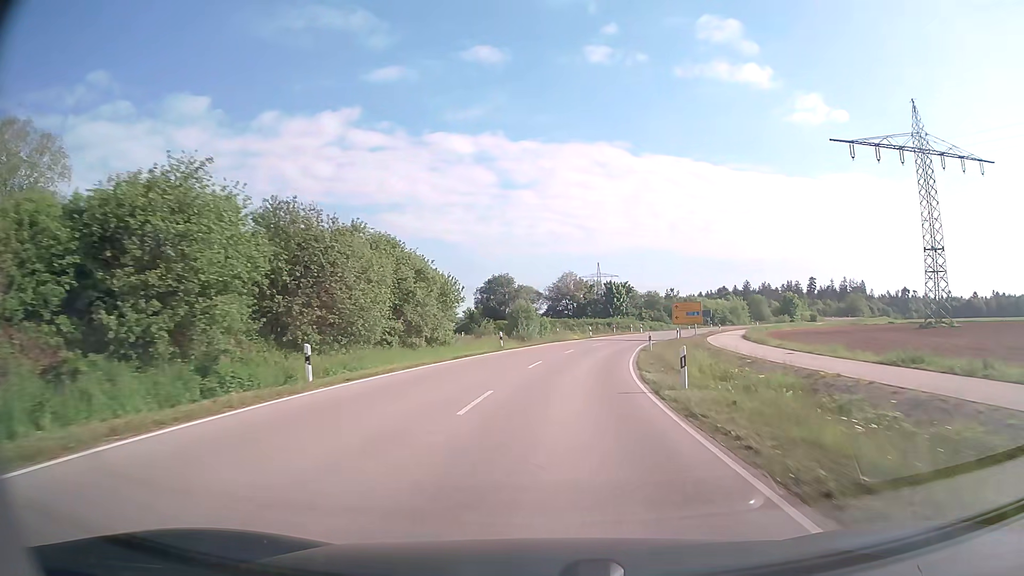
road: unclassified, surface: asphalt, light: Day
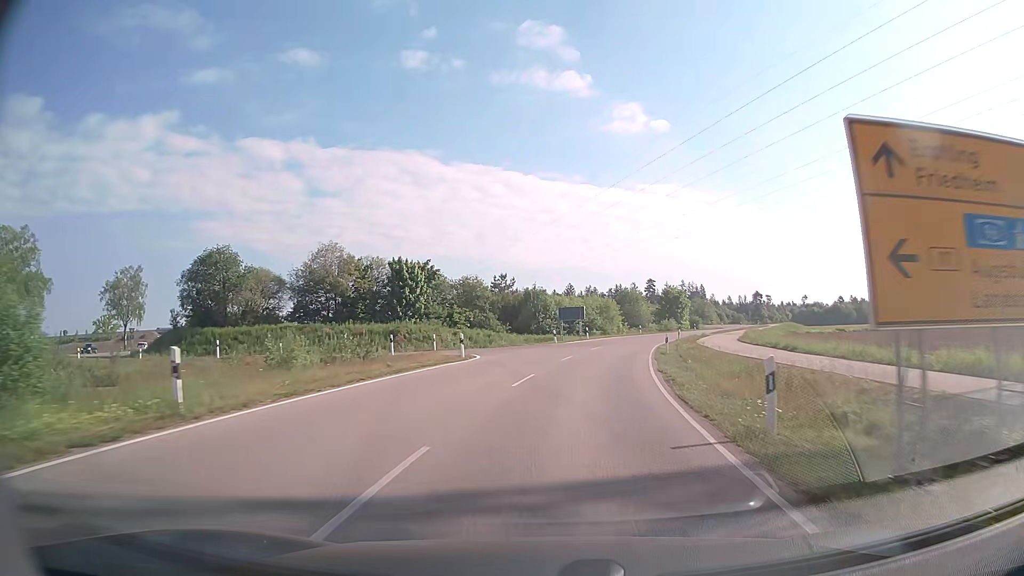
(+6.4, +52.9) m; +16°
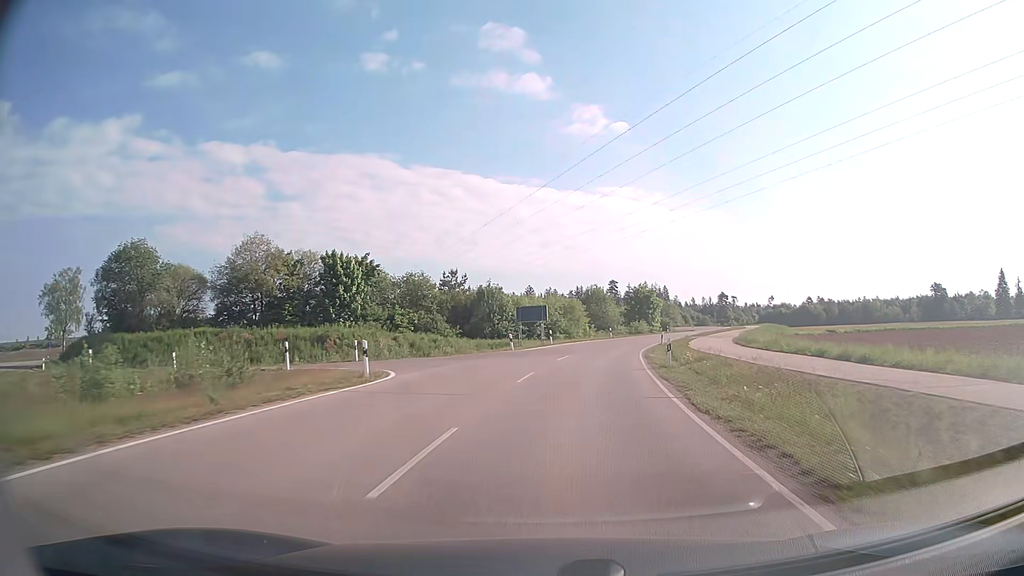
(+0.3, +10.0) m; +3°
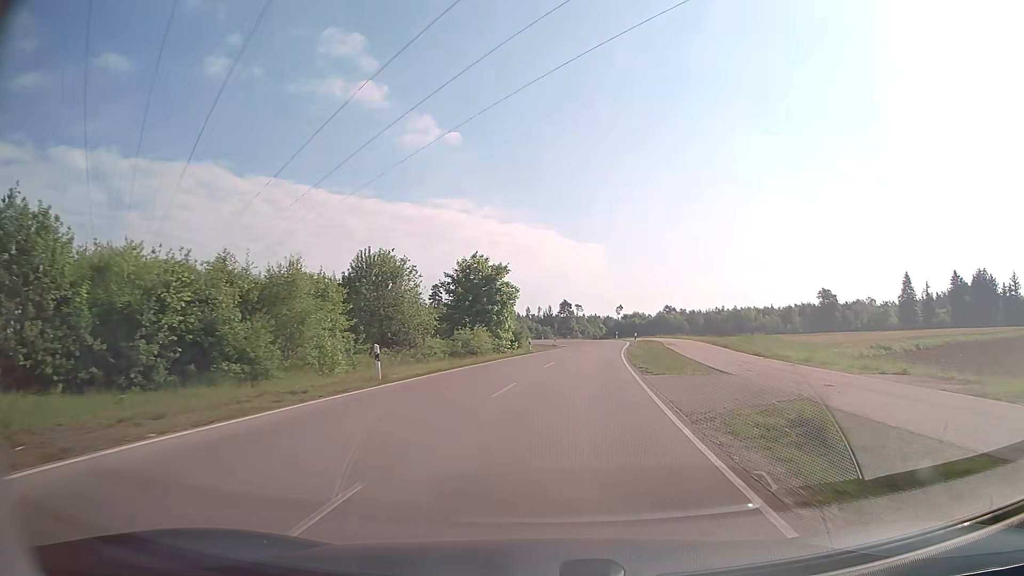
(+6.4, +49.8) m; +15°
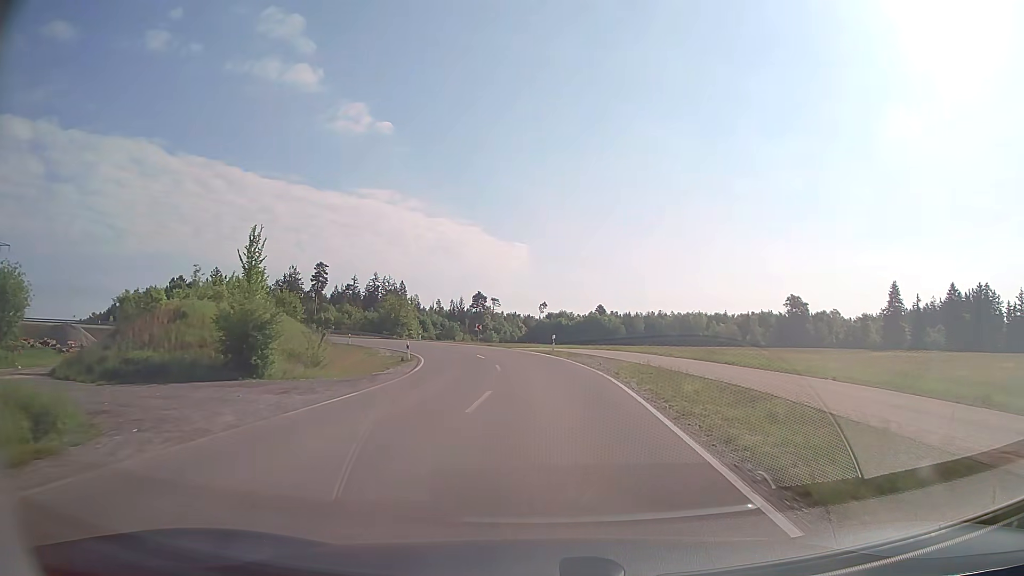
(+4.5, +50.1) m; +7°
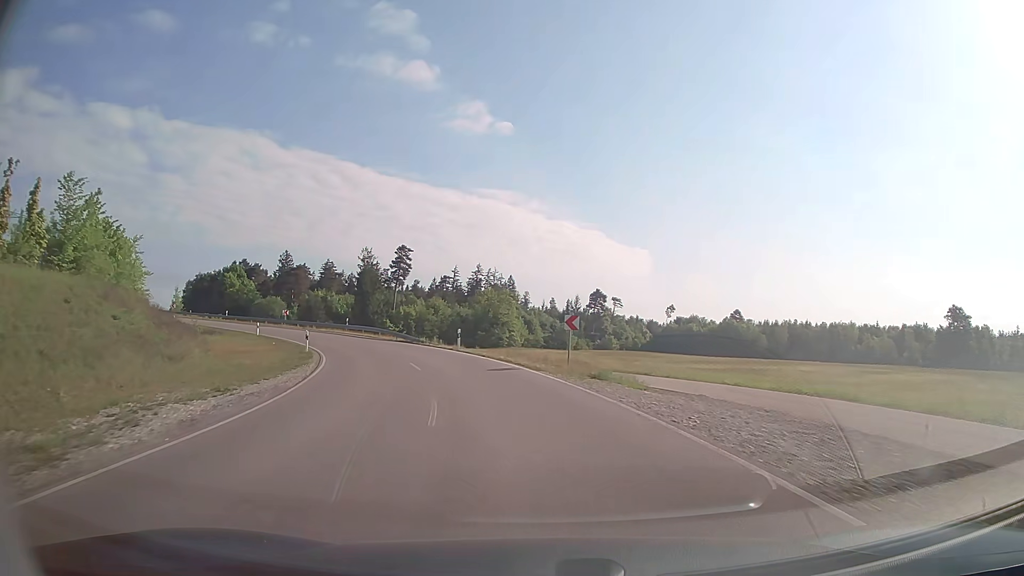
(-2.3, +38.1) m; -9°
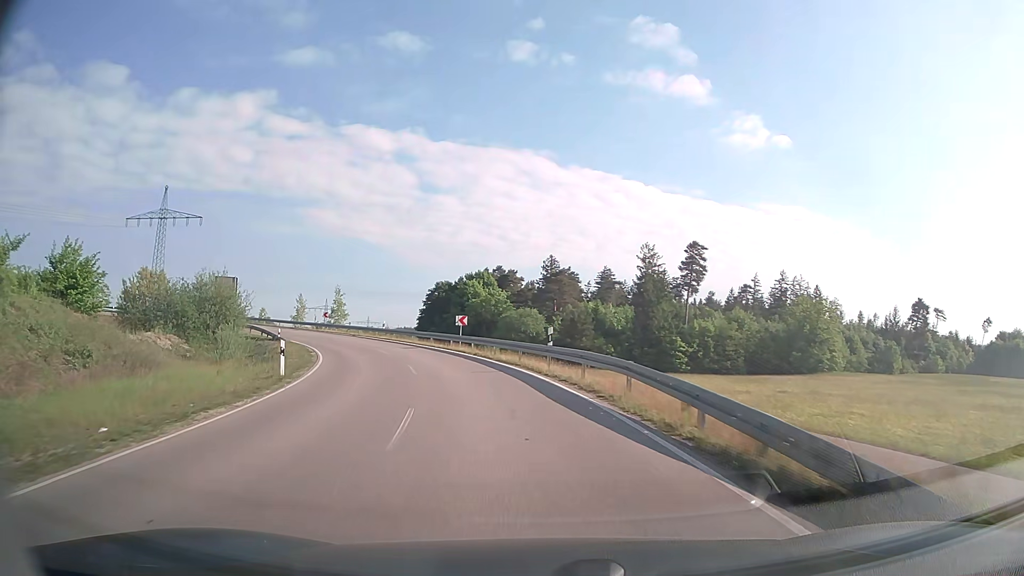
(-7.9, +37.5) m; -25°
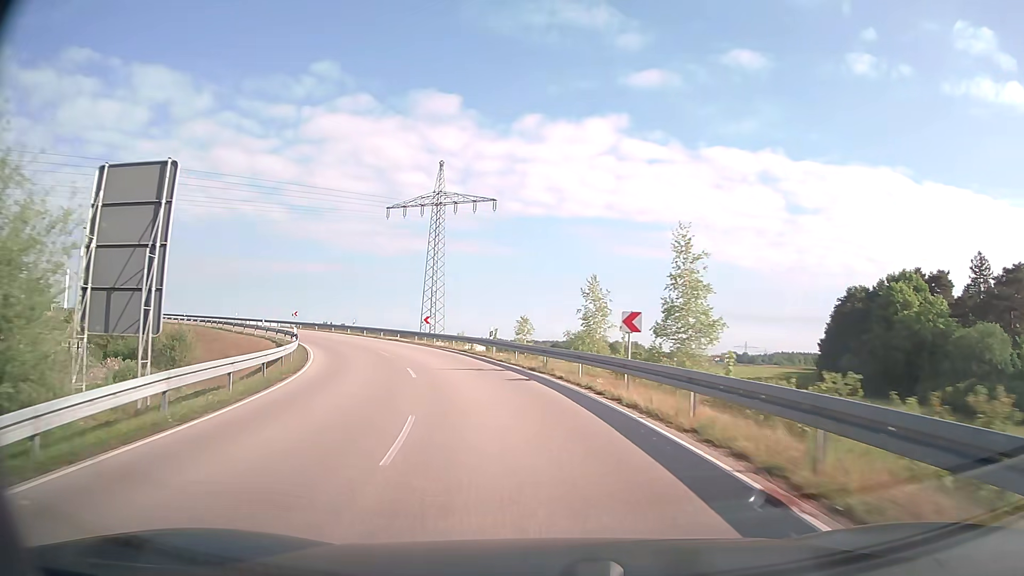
(-13.4, +47.3) m; -32°
(-1, +10) (-2, +20) (-5, +29) (-9, +39) (-13, +48) (-19, +56) (-25, +64) (-32, +71) (-40, +77) (-49, +82) m
